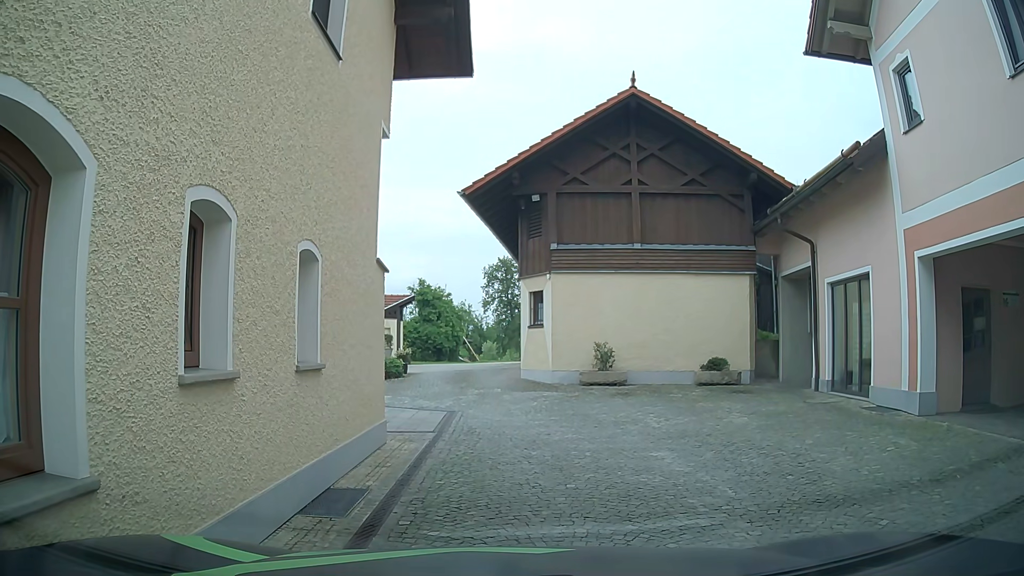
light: Day
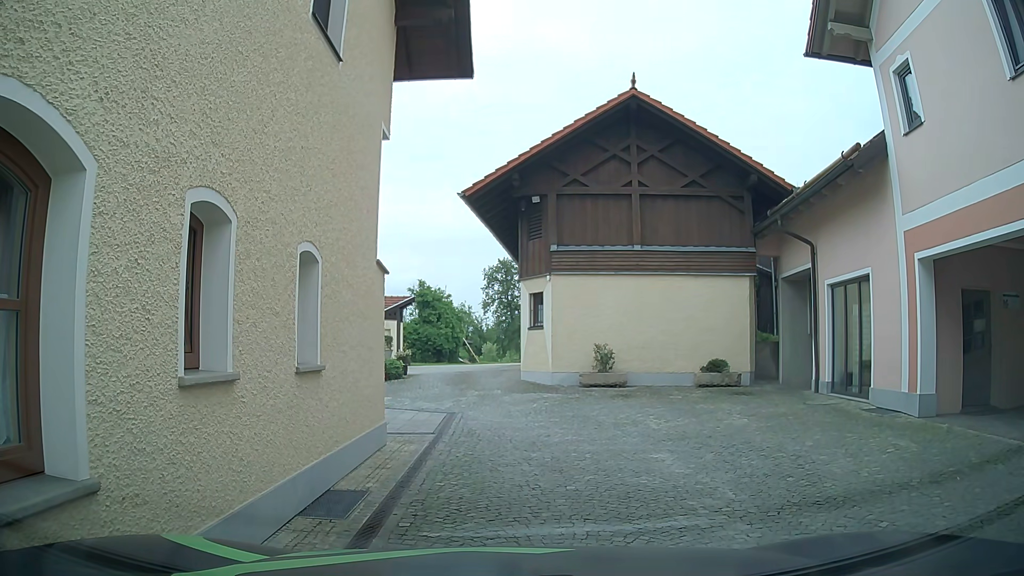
(0.0, +0.1) m; 0°
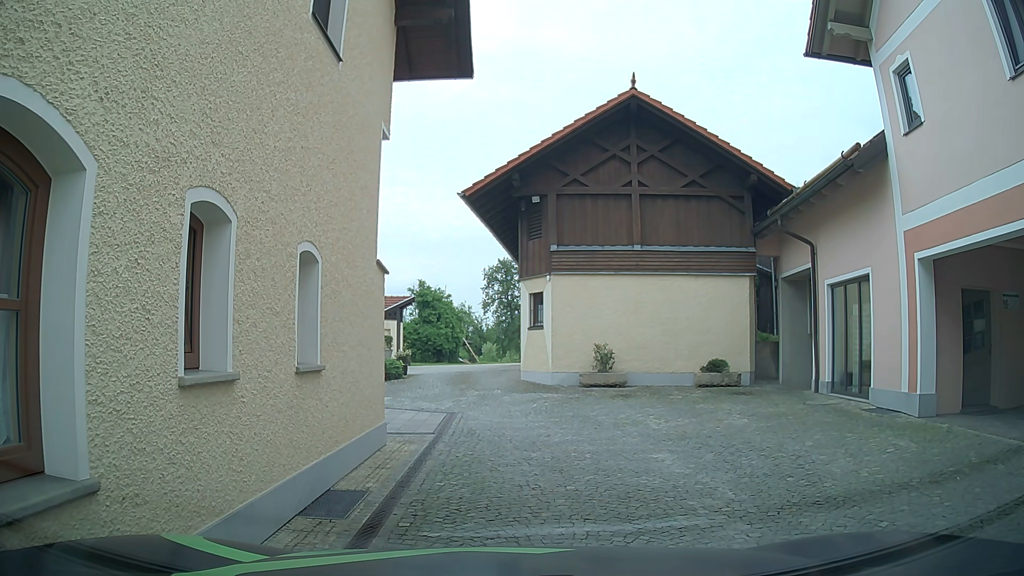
(0.0, 0.0) m; 0°
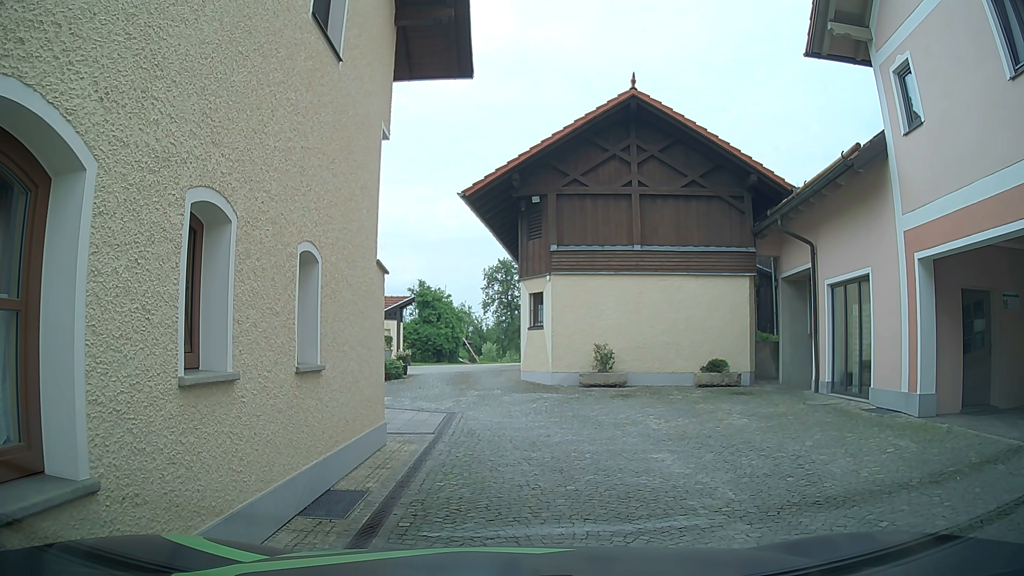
(0.0, 0.0) m; 0°
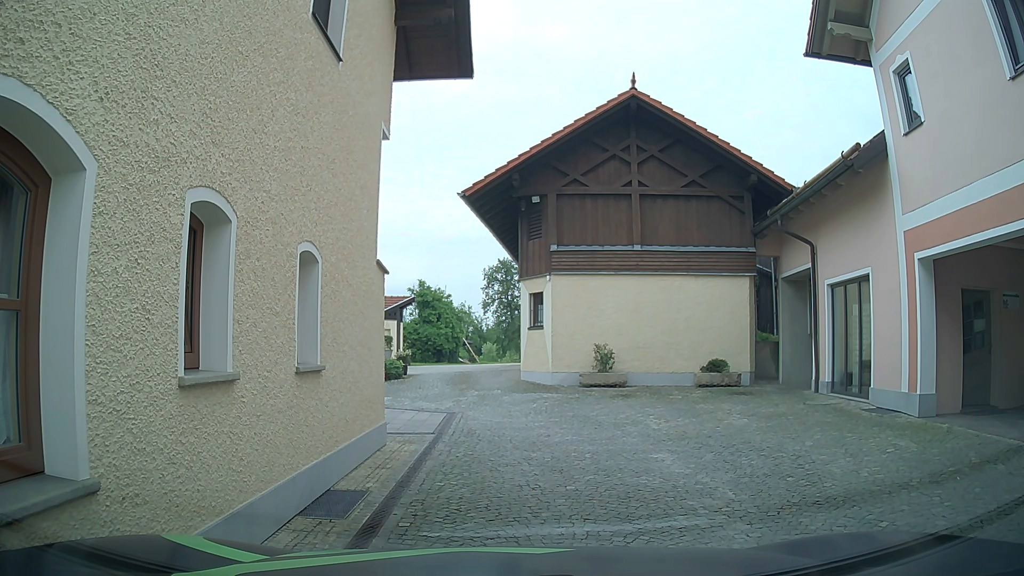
(0.0, 0.0) m; 0°
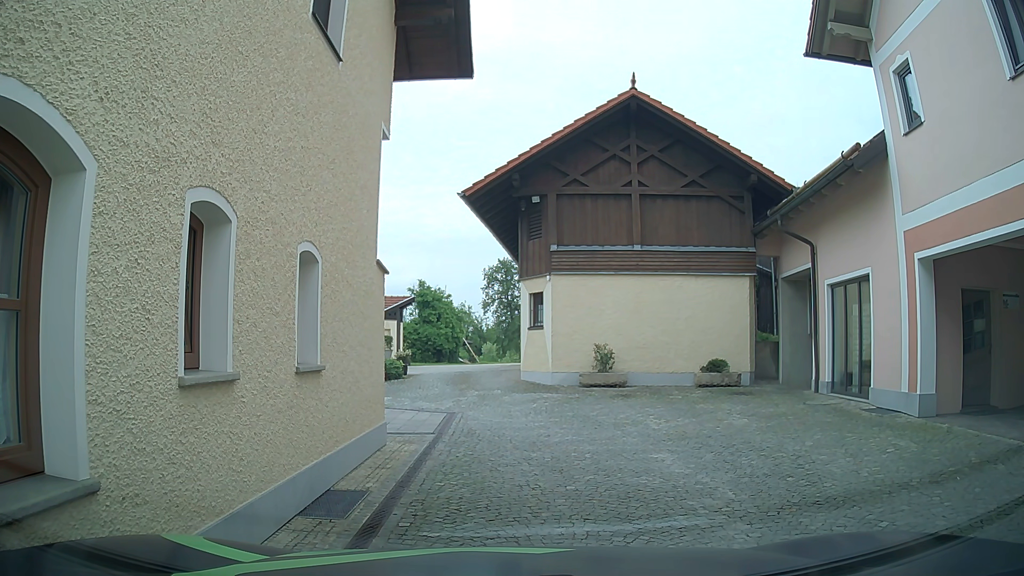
(0.0, 0.0) m; 0°
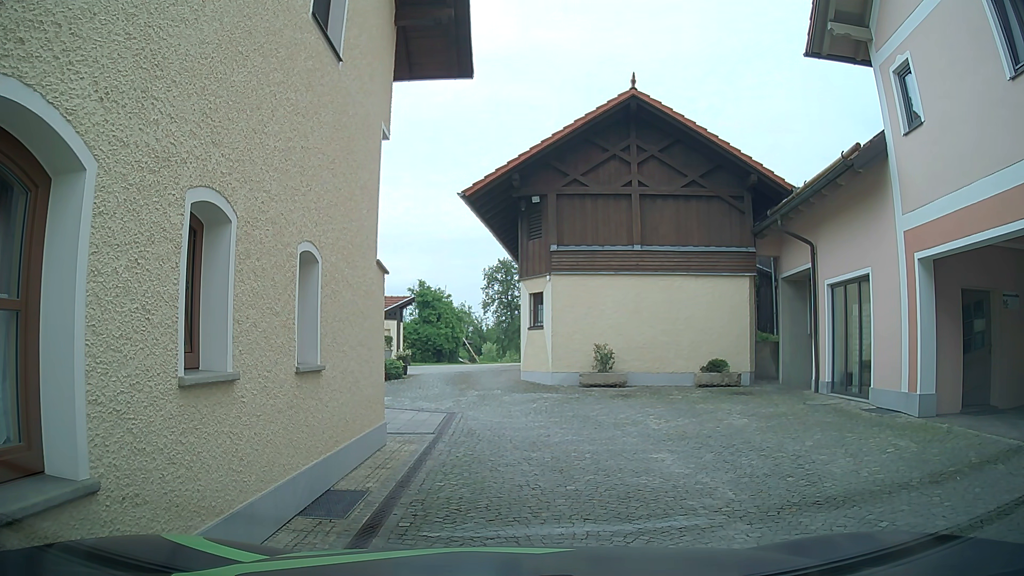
(0.0, 0.0) m; 0°
